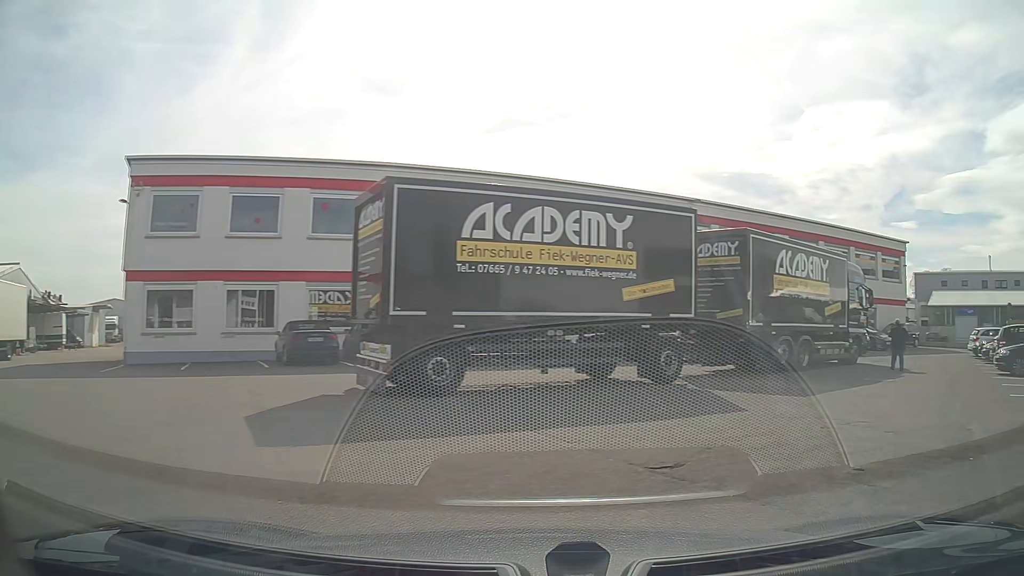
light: Day
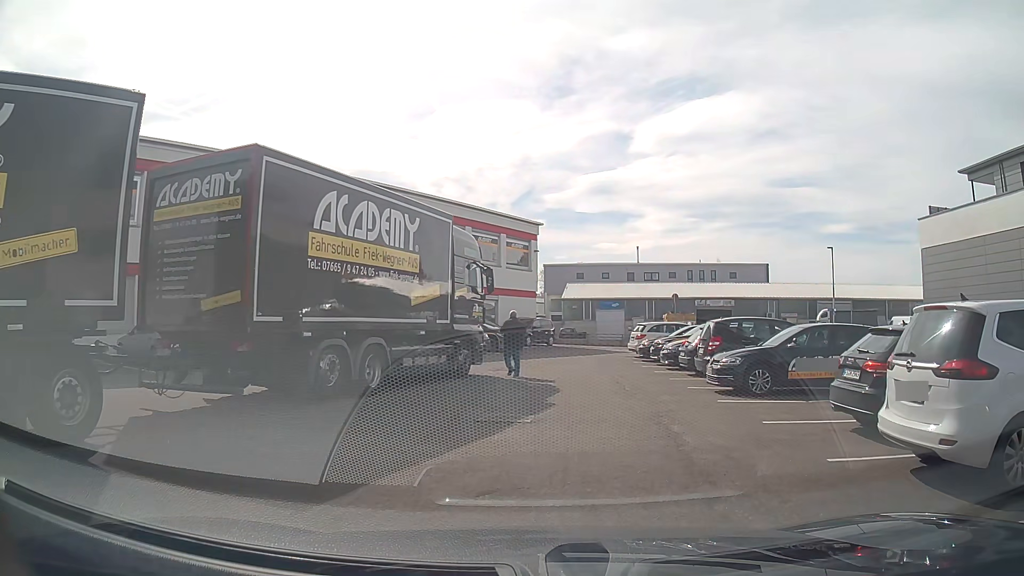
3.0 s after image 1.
(+2.9, +7.7) m; +30°
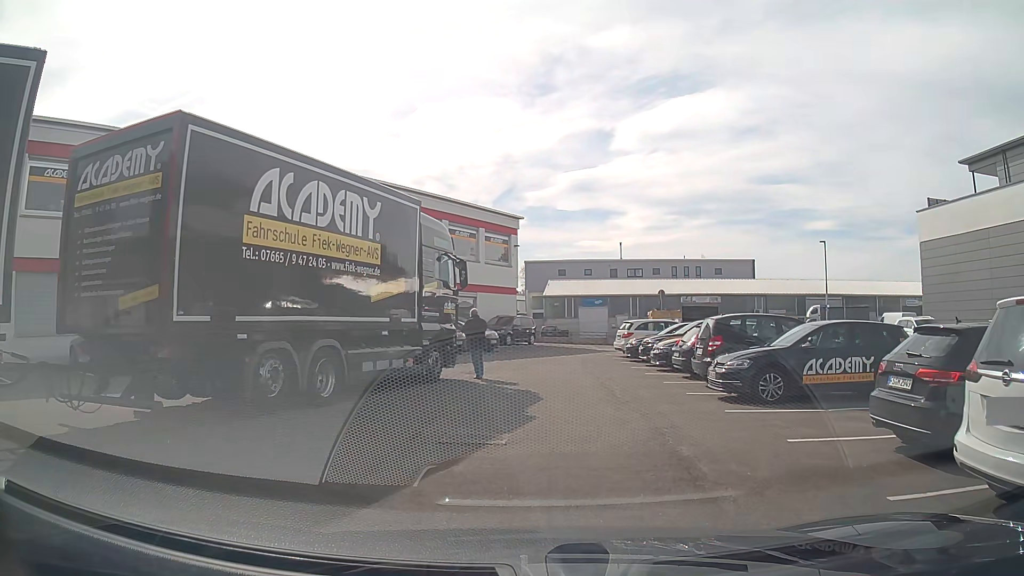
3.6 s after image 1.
(+0.1, +1.7) m; +2°
